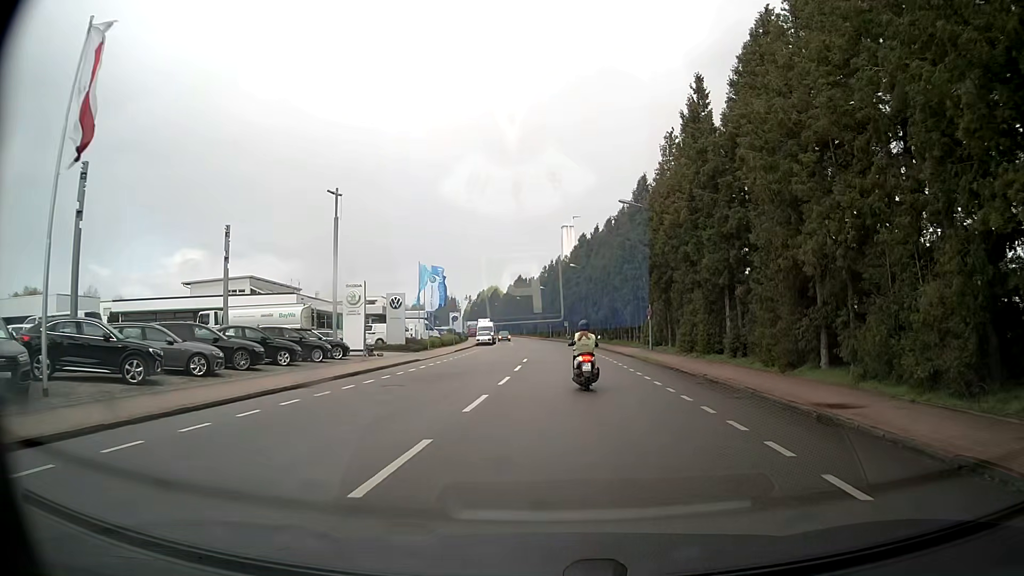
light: Day
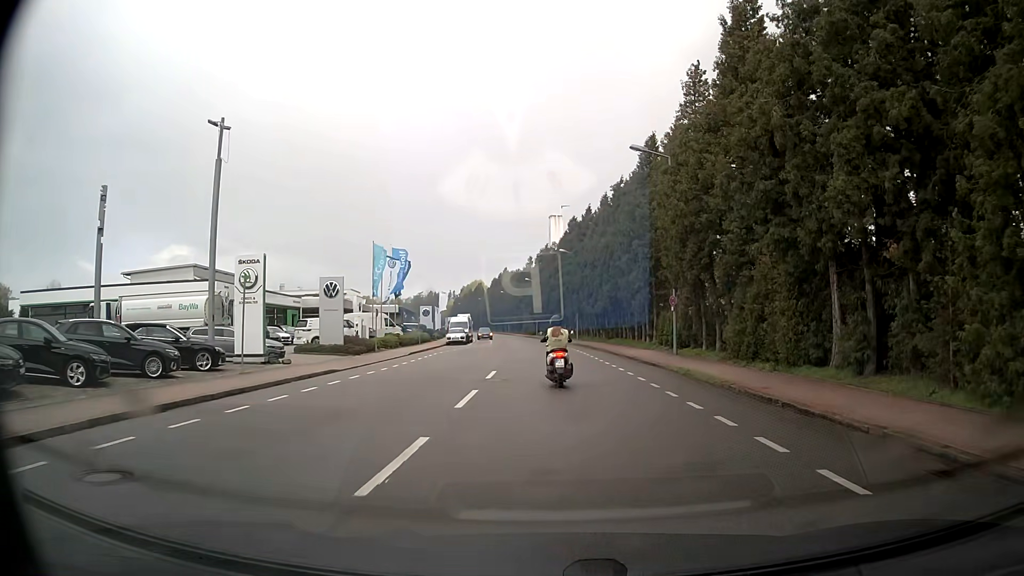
(+0.2, +12.0) m; +2°
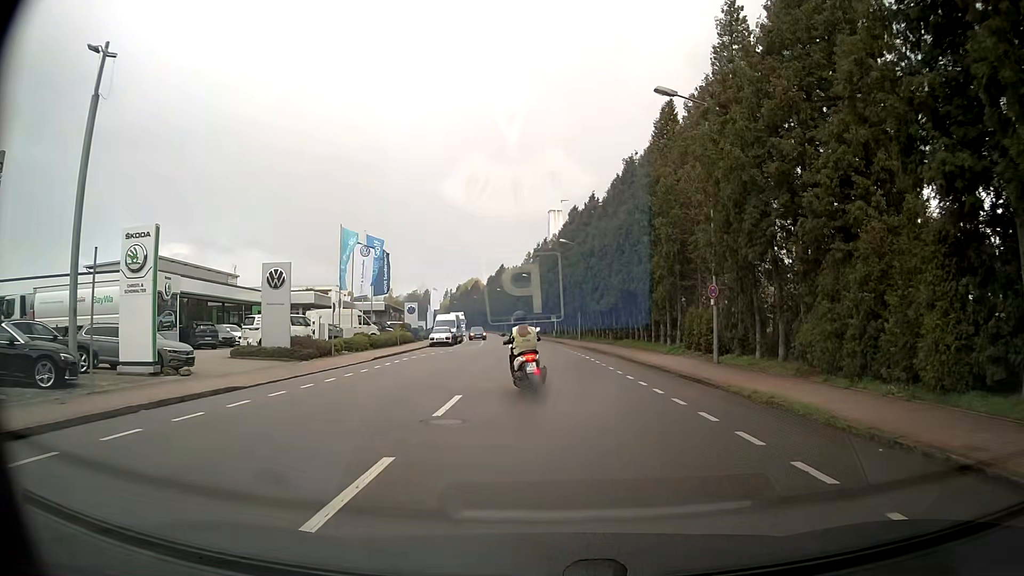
(0.0, +7.6) m; +1°
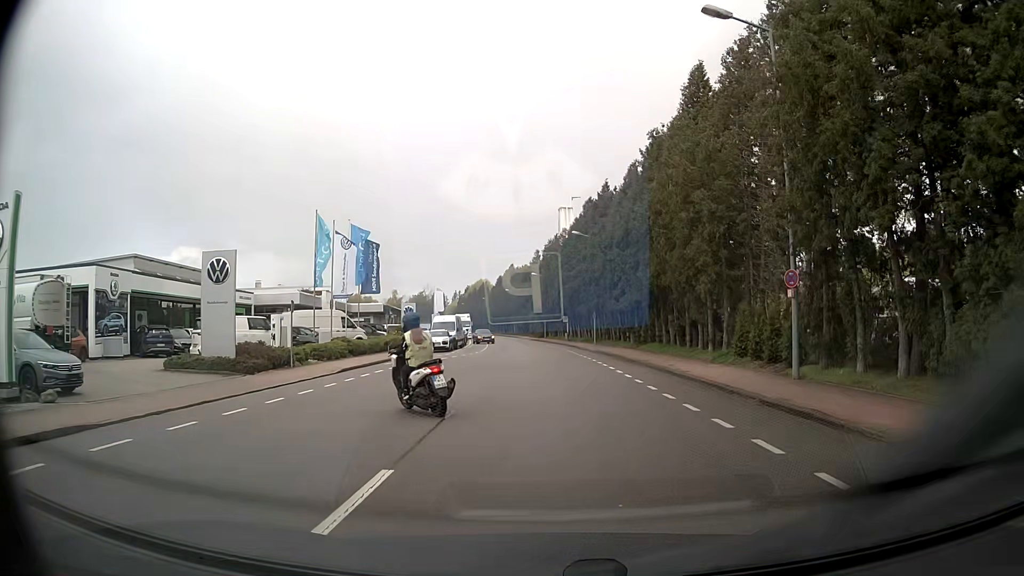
(-0.1, +6.4) m; -1°
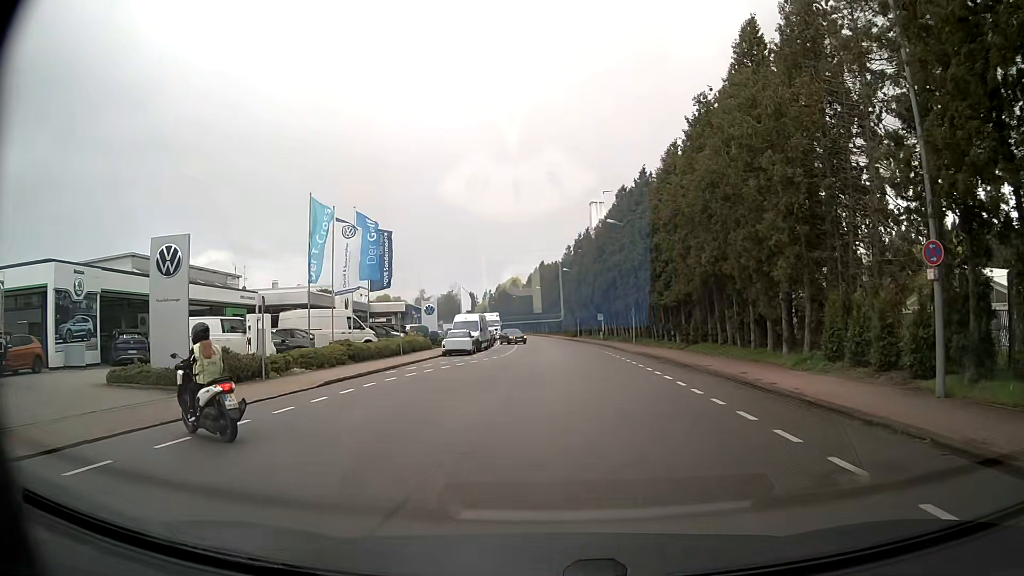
(-0.1, +5.2) m; -5°
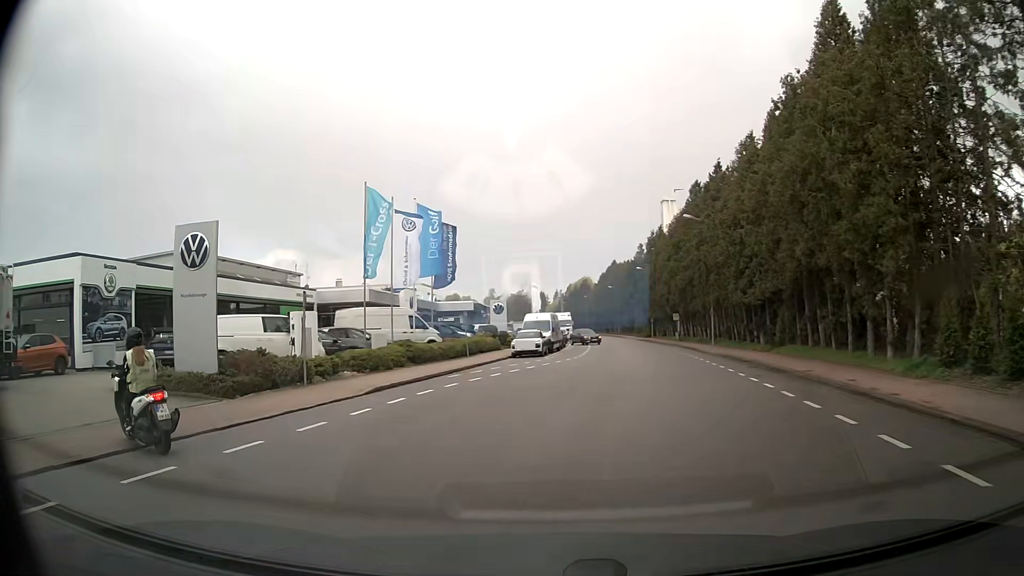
(-0.1, +2.4) m; -5°
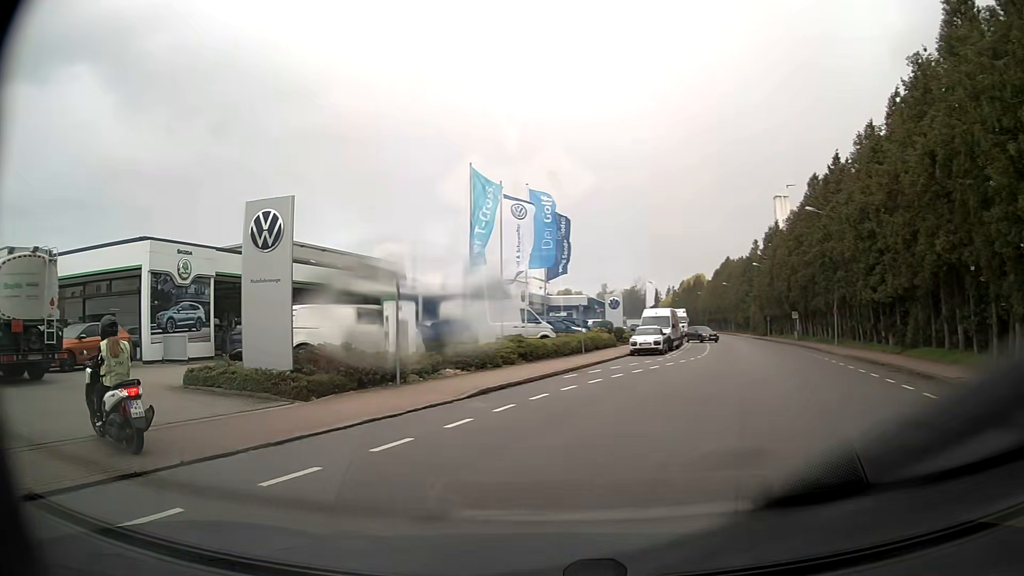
(-0.2, +2.4) m; -9°
